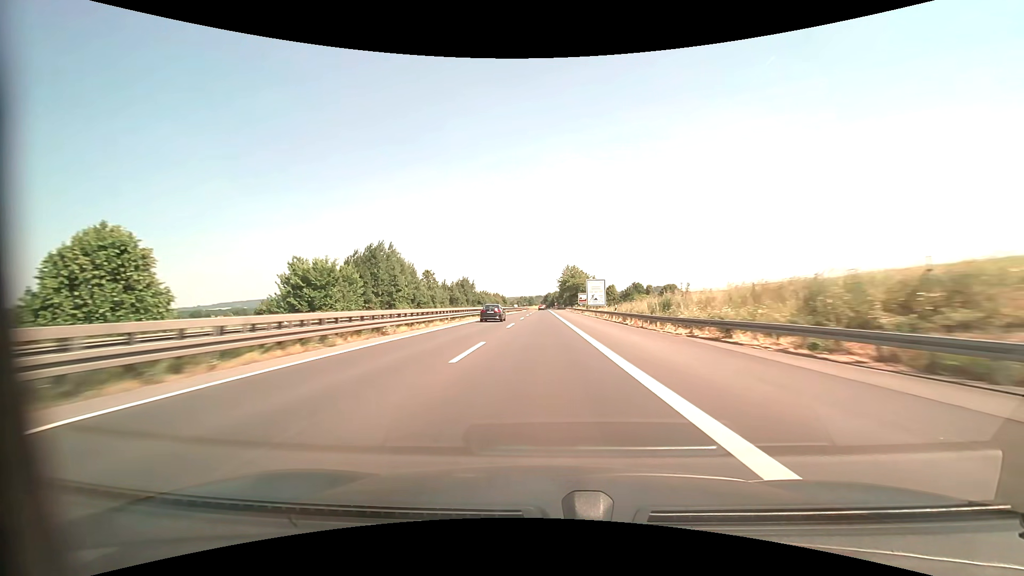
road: motorway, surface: asphalt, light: Day
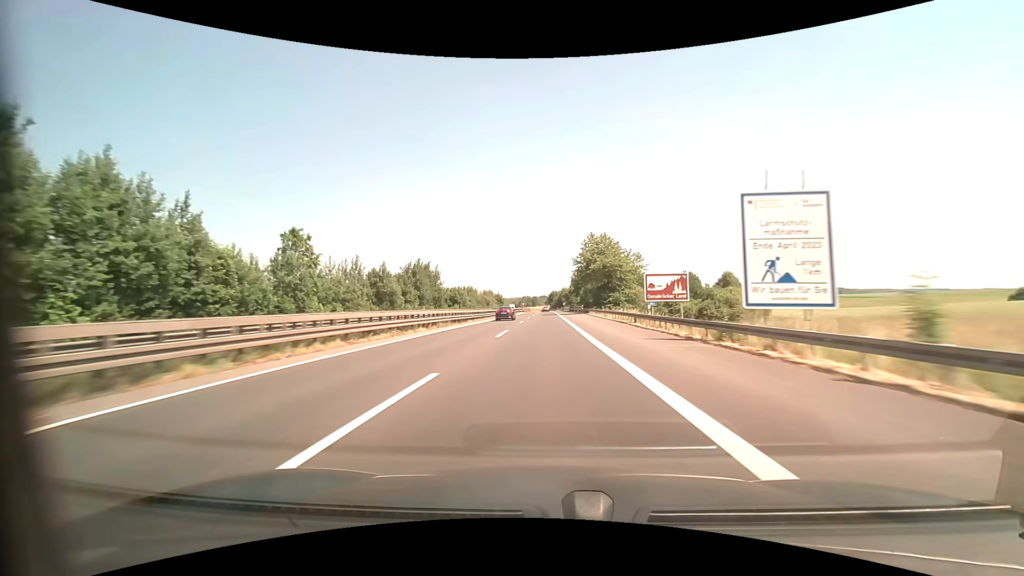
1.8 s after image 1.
(-0.3, +62.3) m; -1°
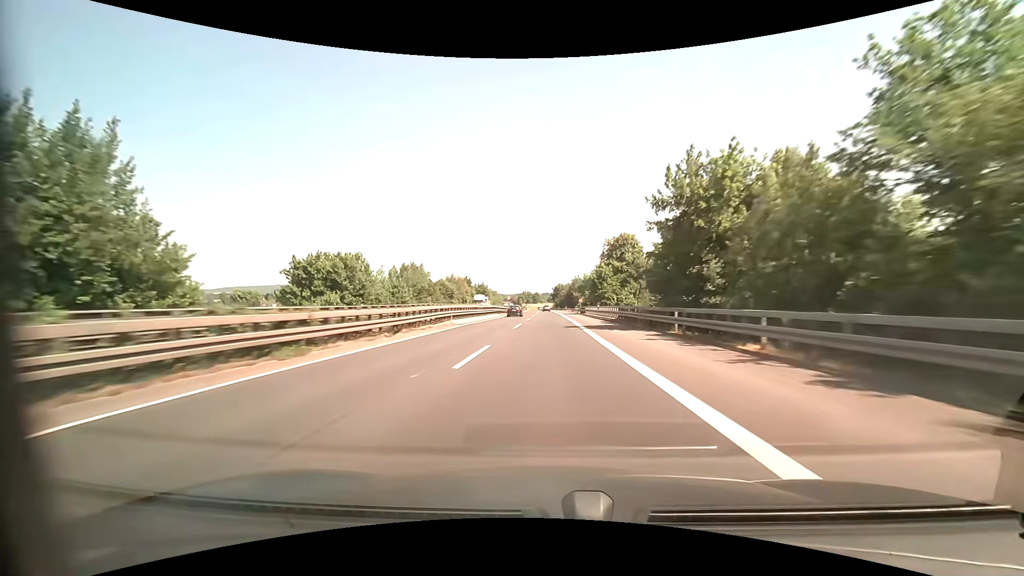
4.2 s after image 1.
(-0.1, +83.0) m; -1°
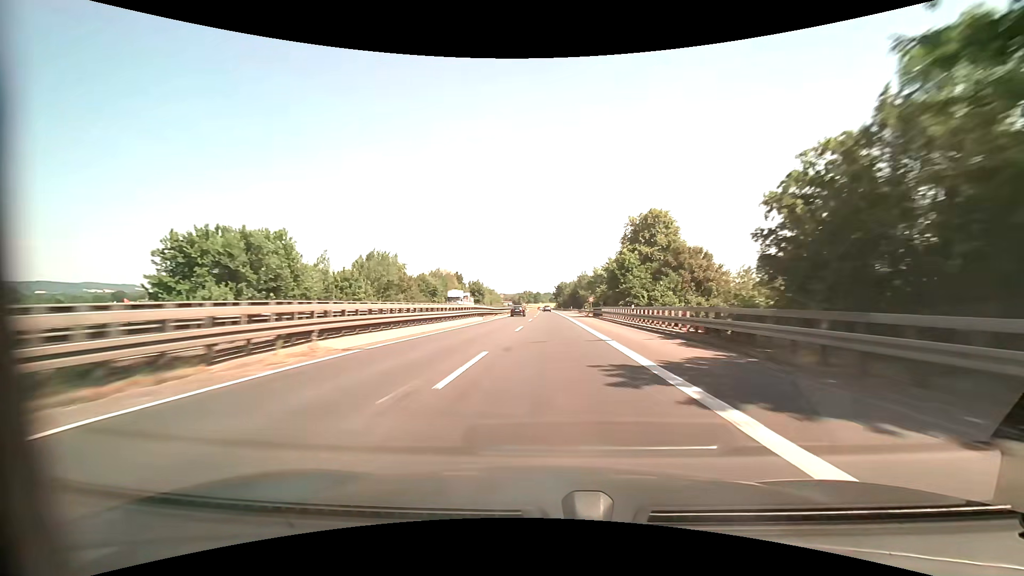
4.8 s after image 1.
(0.0, +20.7) m; 0°
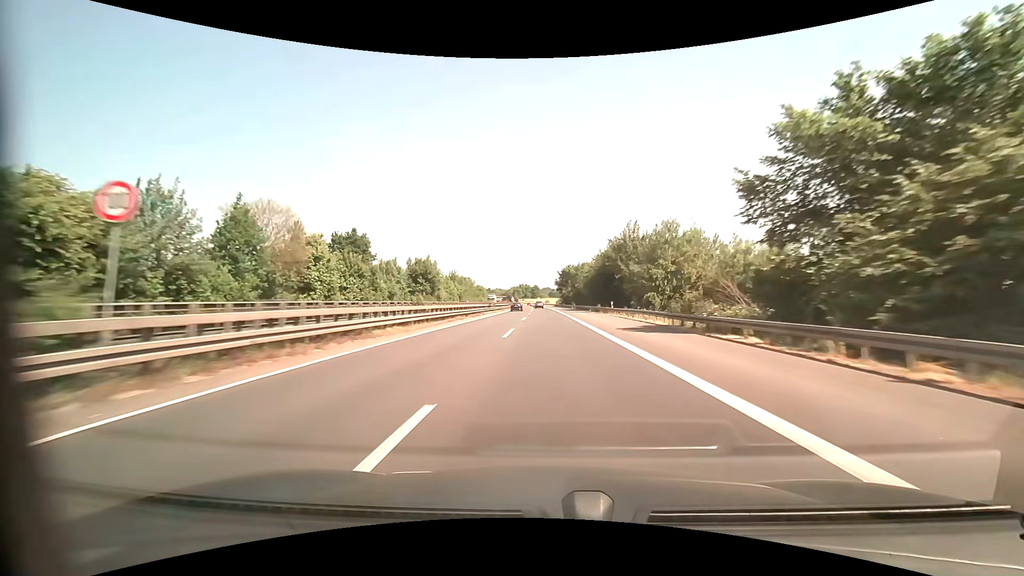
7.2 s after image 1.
(+0.1, +78.6) m; 0°
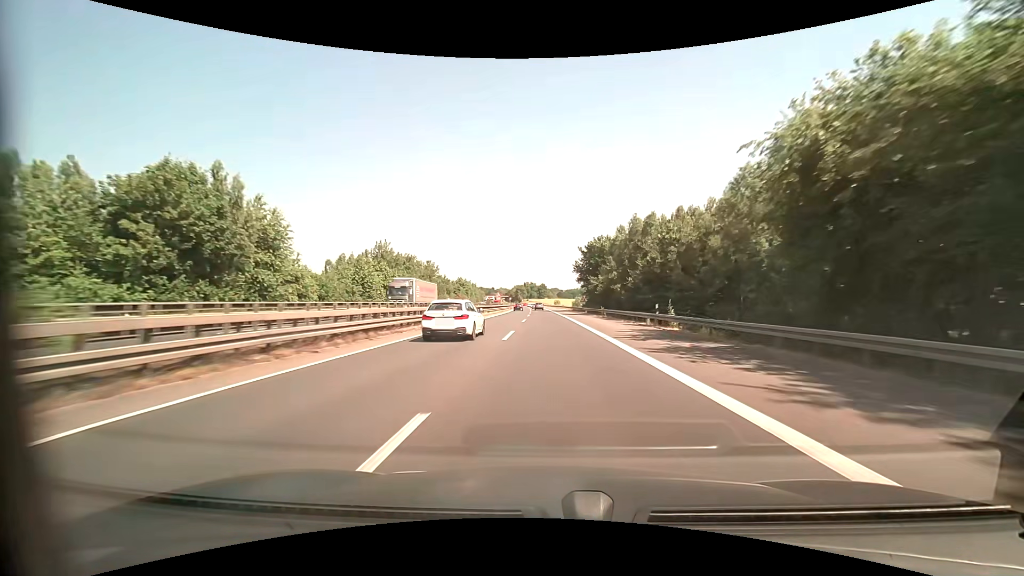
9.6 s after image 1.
(-0.7, +72.1) m; -1°
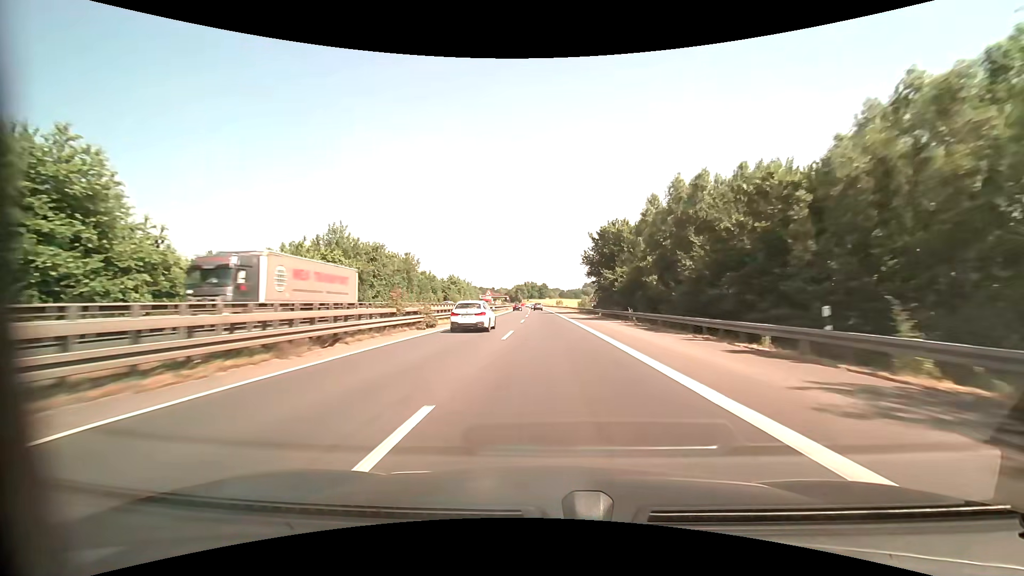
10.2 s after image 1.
(0.0, +17.4) m; 0°
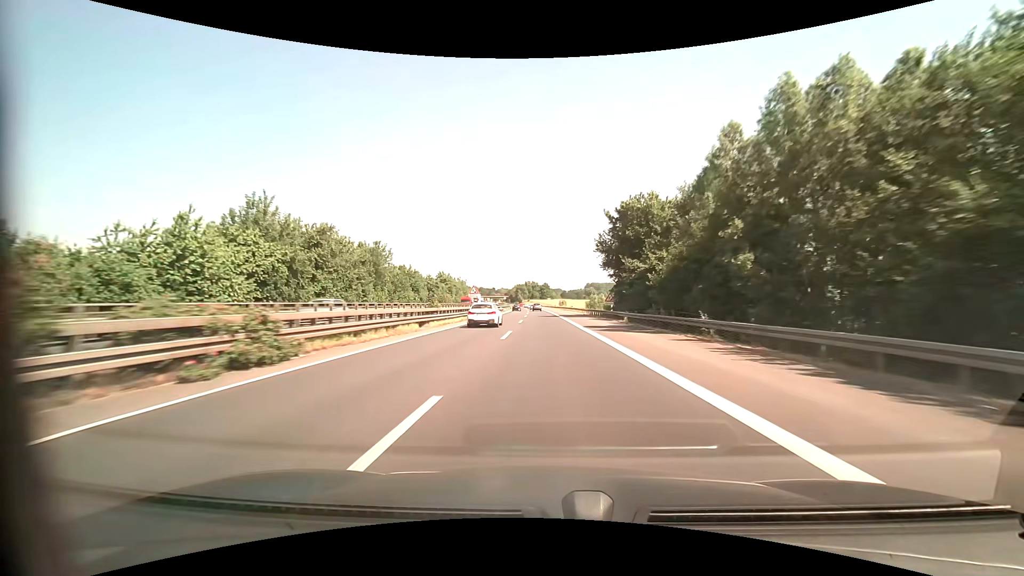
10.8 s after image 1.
(0.0, +17.2) m; 0°
(0, +10) (0, +20) (0, +30) (0, +40) (0, +50) (-1, +60) (-1, +70) (-1, +80) (-1, +90) (-2, +100) m
